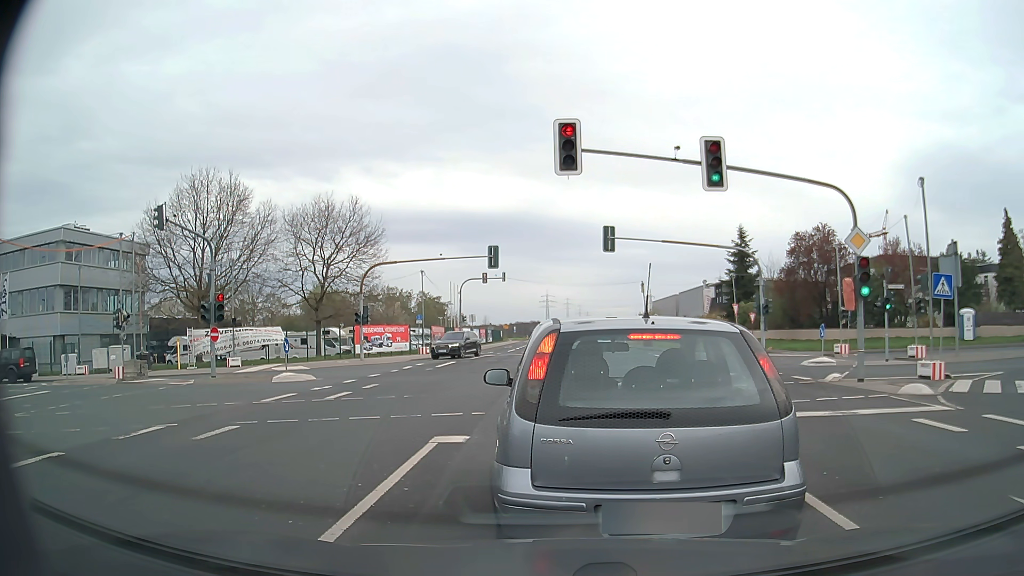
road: secondary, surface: asphalt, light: Day
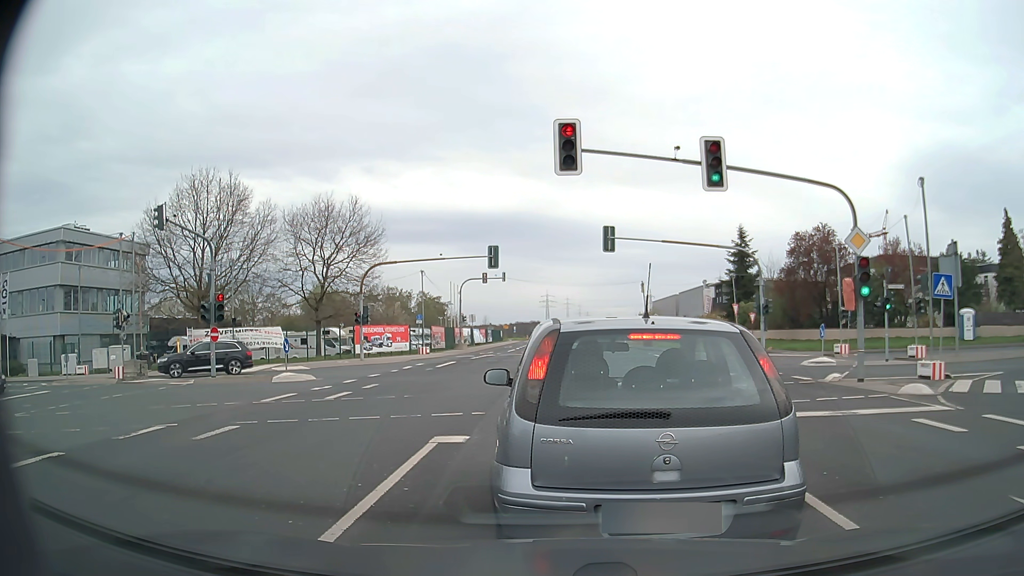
(0.0, 0.0) m; 0°
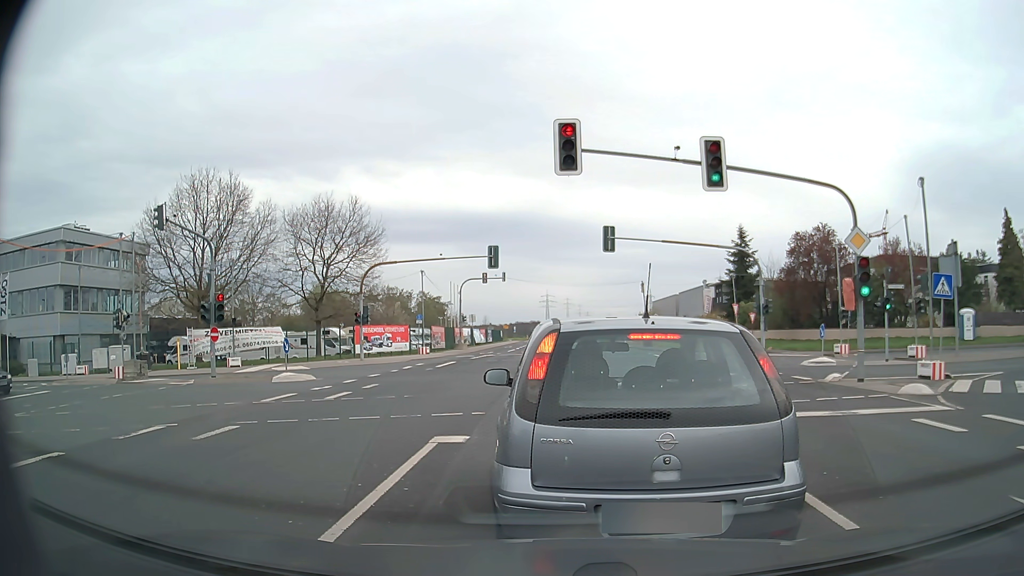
(0.0, 0.0) m; 0°
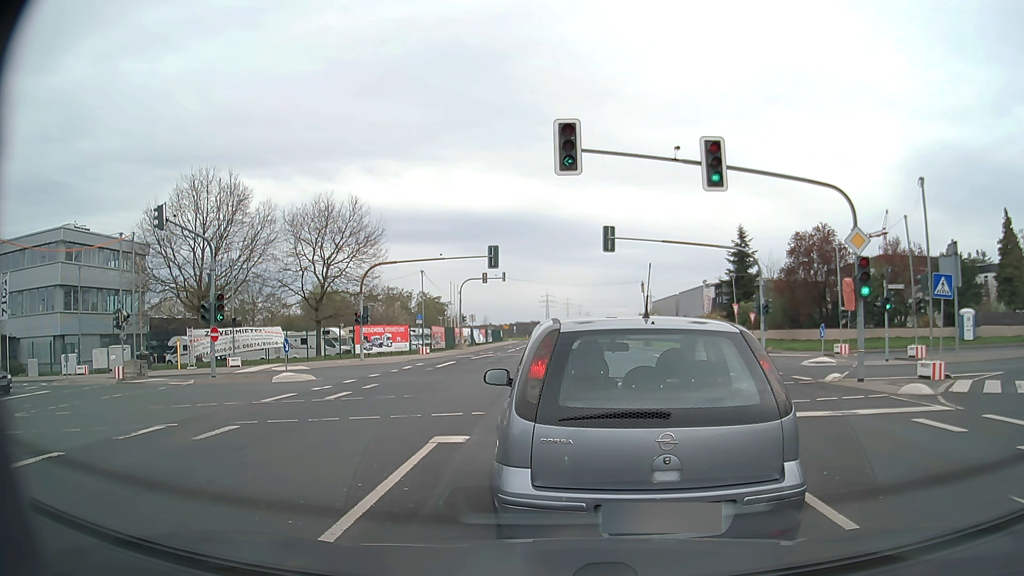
(0.0, 0.0) m; 0°
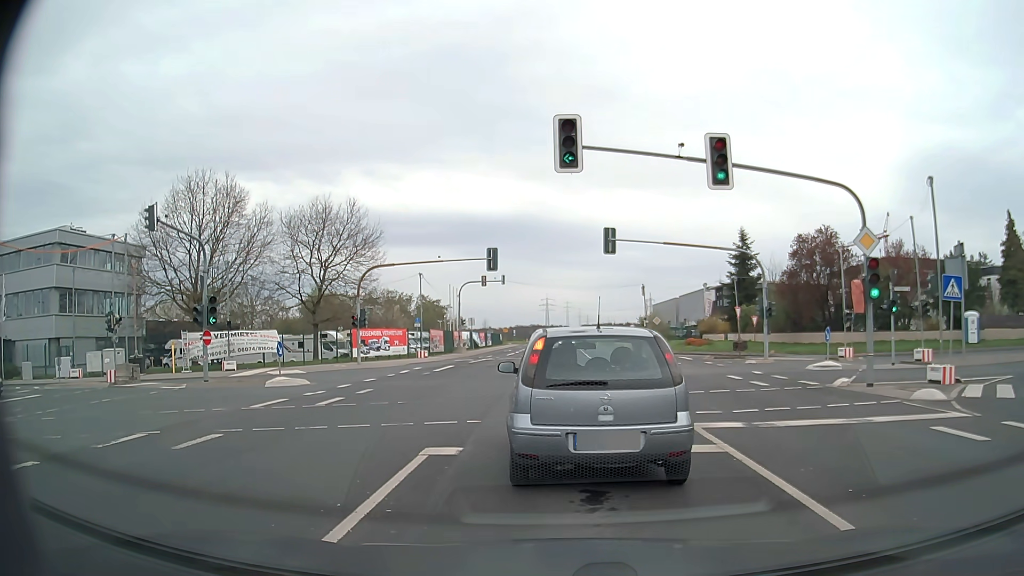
(0.0, +0.6) m; 0°
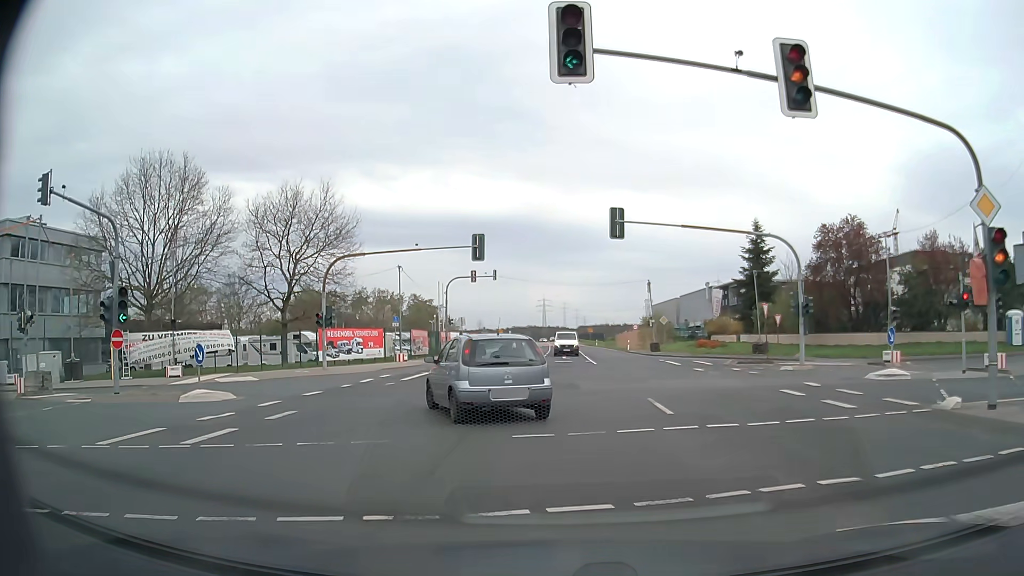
(+0.2, +6.2) m; +2°
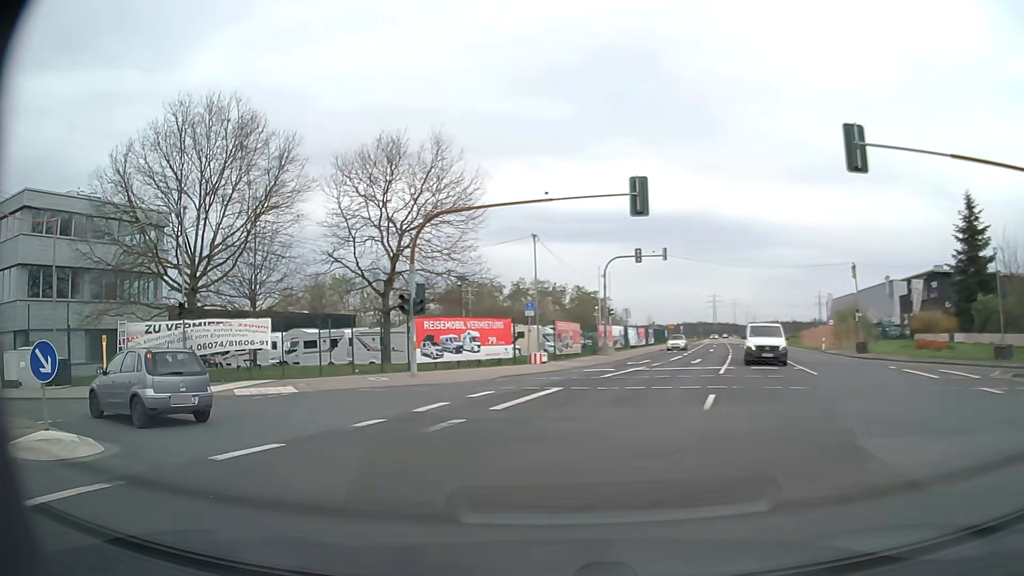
(-0.6, +11.9) m; -13°
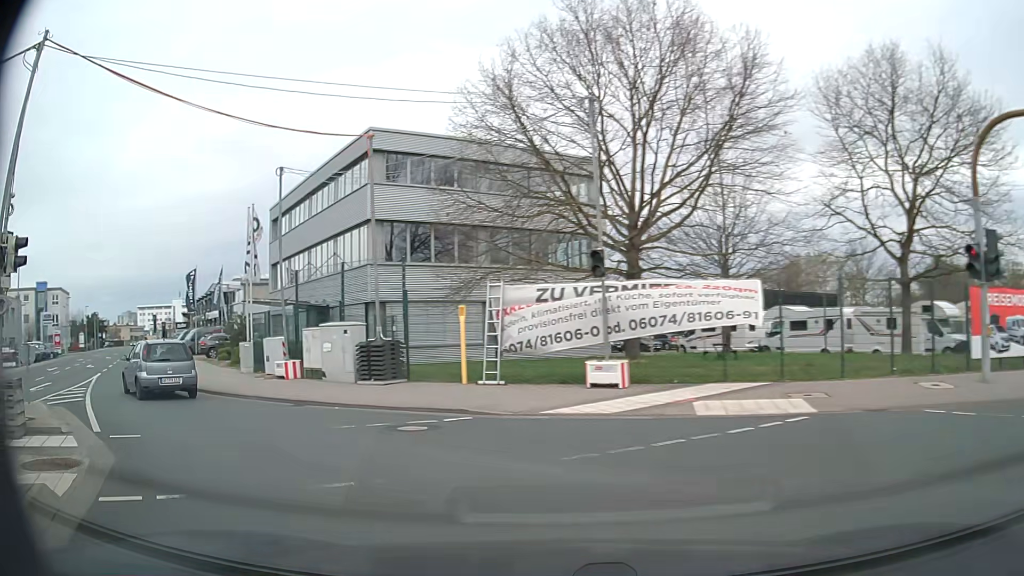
(-3.3, +9.4) m; -40°
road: tertiary
(-3, +9) (-10, +16) (-17, +24) (-23, +32) (-29, +40) (-35, +48) (-41, +56) (-47, +64) (-53, +72) (-59, +80) m
